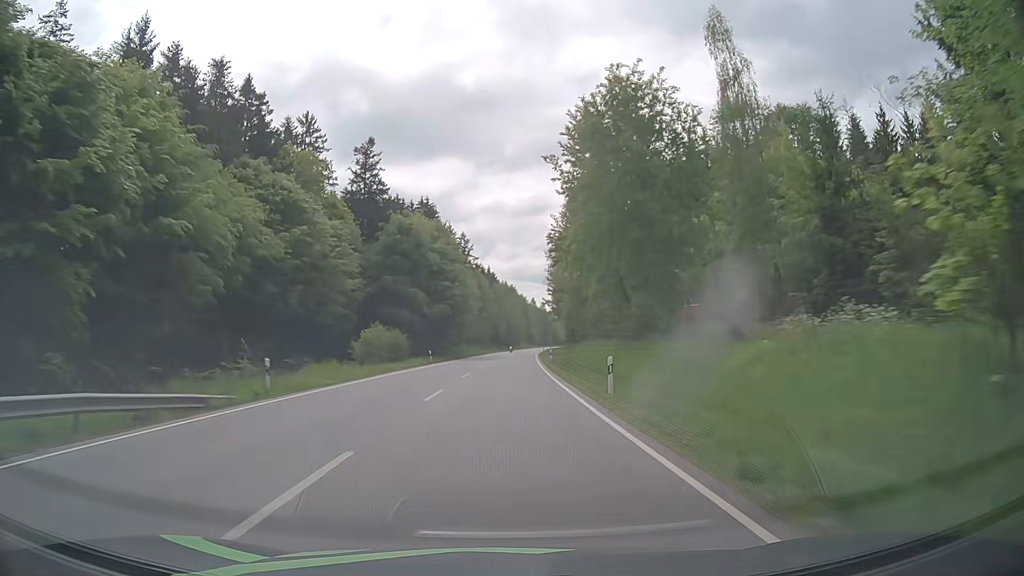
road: primary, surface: asphalt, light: Day
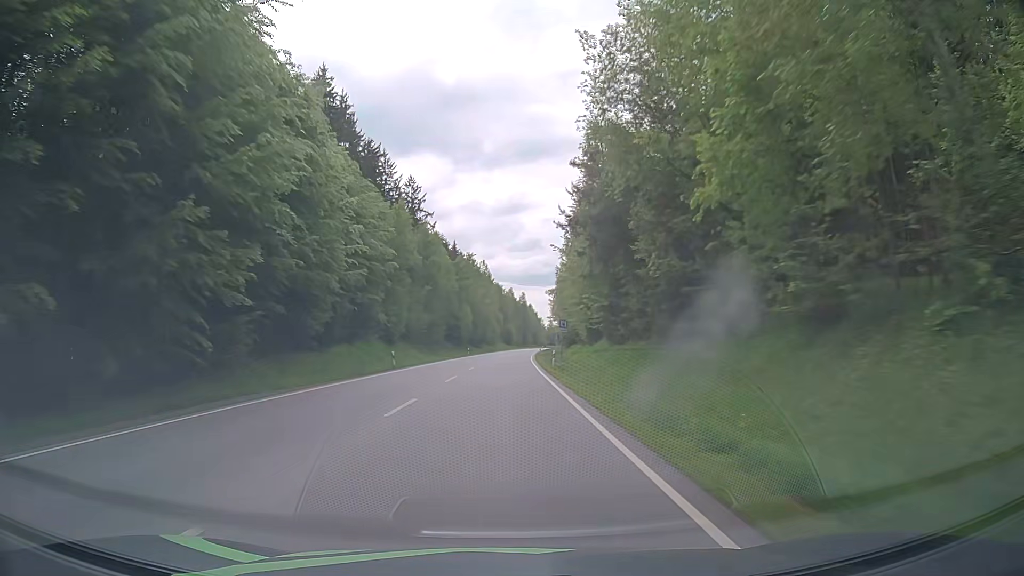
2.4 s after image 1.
(+1.7, +63.0) m; +2°
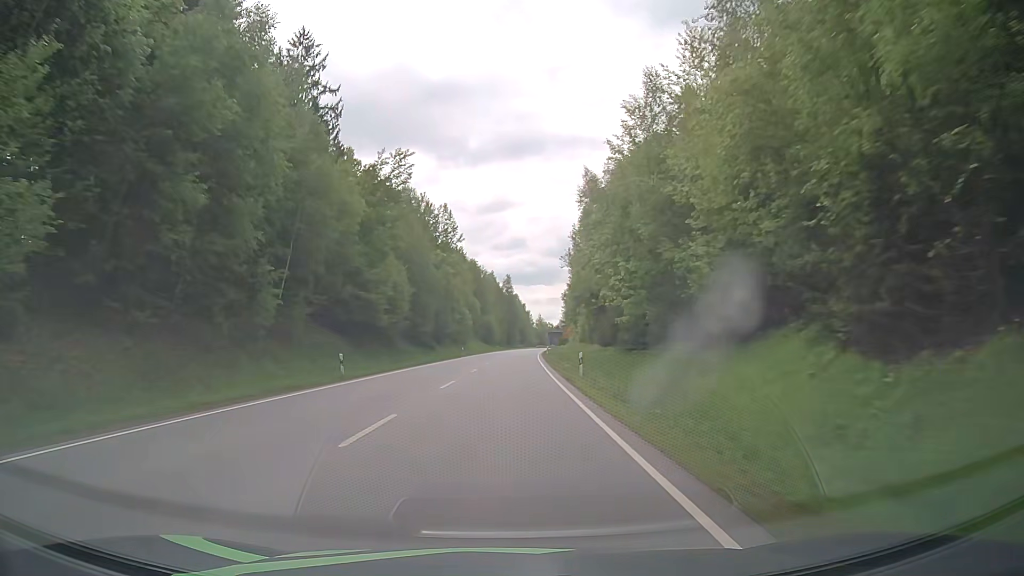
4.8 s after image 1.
(+1.1, +62.9) m; +2°
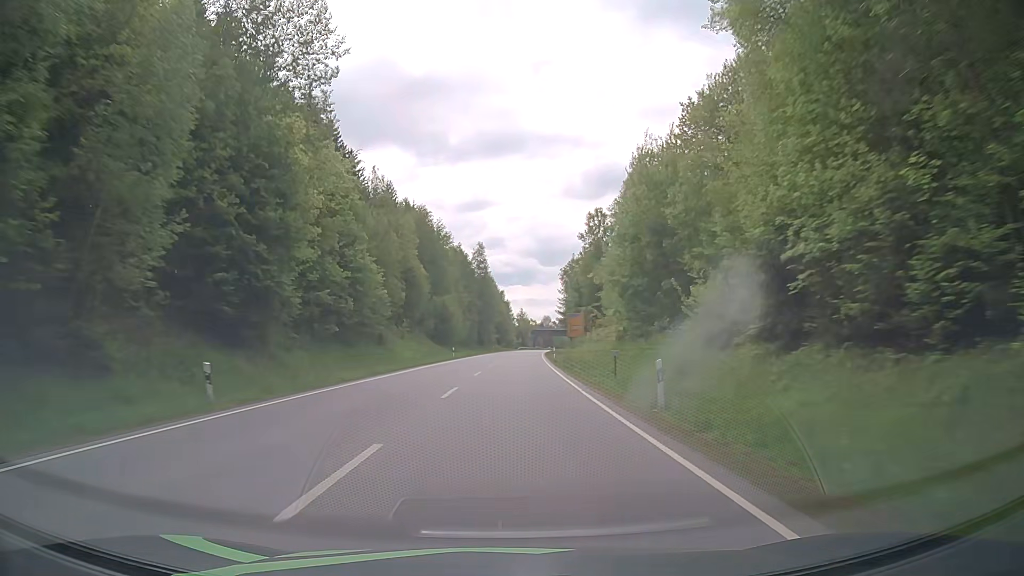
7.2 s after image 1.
(+1.0, +62.9) m; +2°
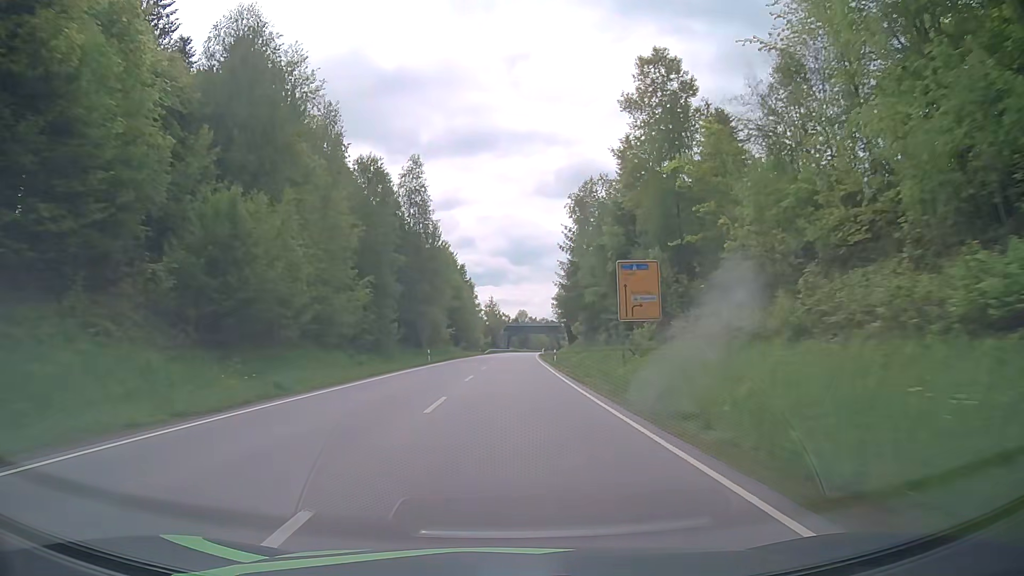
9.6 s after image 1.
(+1.2, +62.8) m; +2°
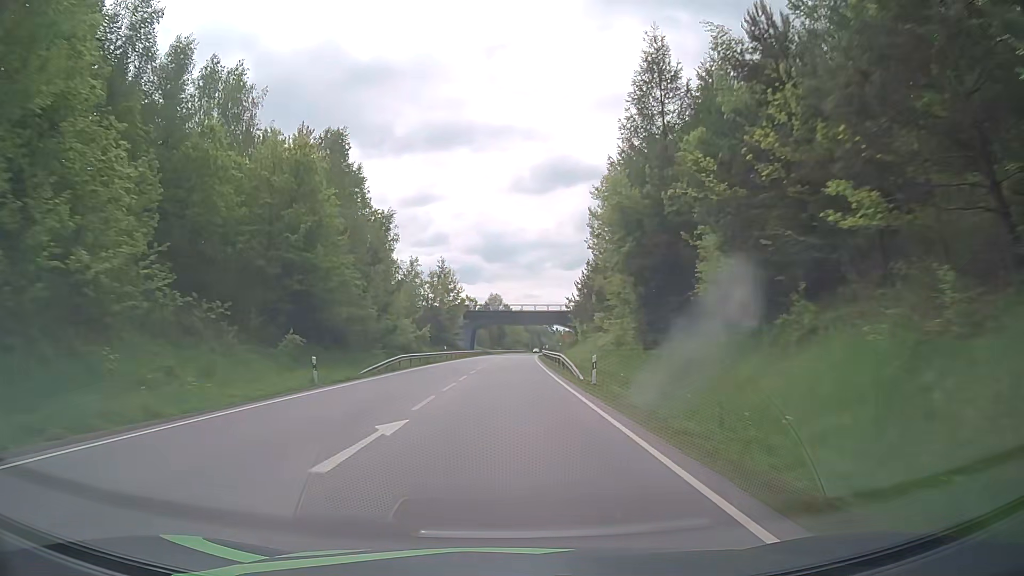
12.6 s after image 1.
(+1.7, +78.5) m; +2°
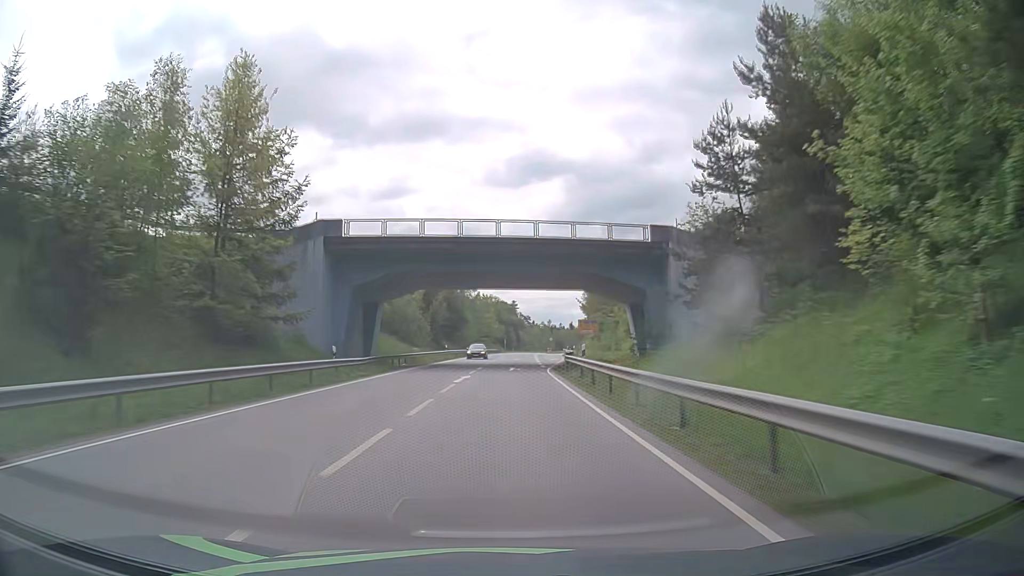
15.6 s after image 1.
(+1.4, +78.3) m; +3°
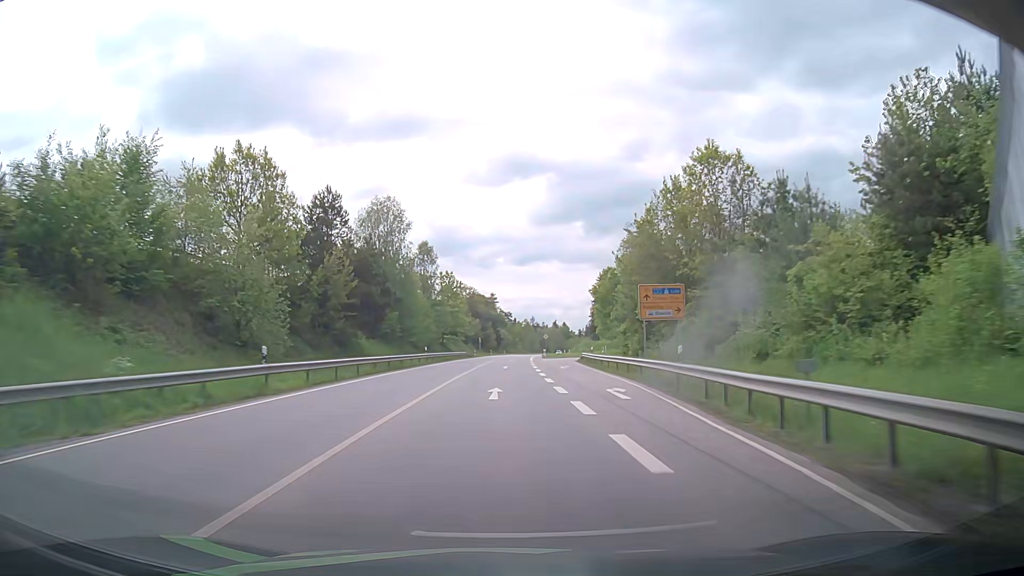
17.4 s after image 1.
(+0.6, +46.8) m; +2°
(0, +10) (0, +20) (0, +30) (0, +40) (0, +50) (0, +60) (0, +70) (0, +80) (0, +90) (+1, +100) m
